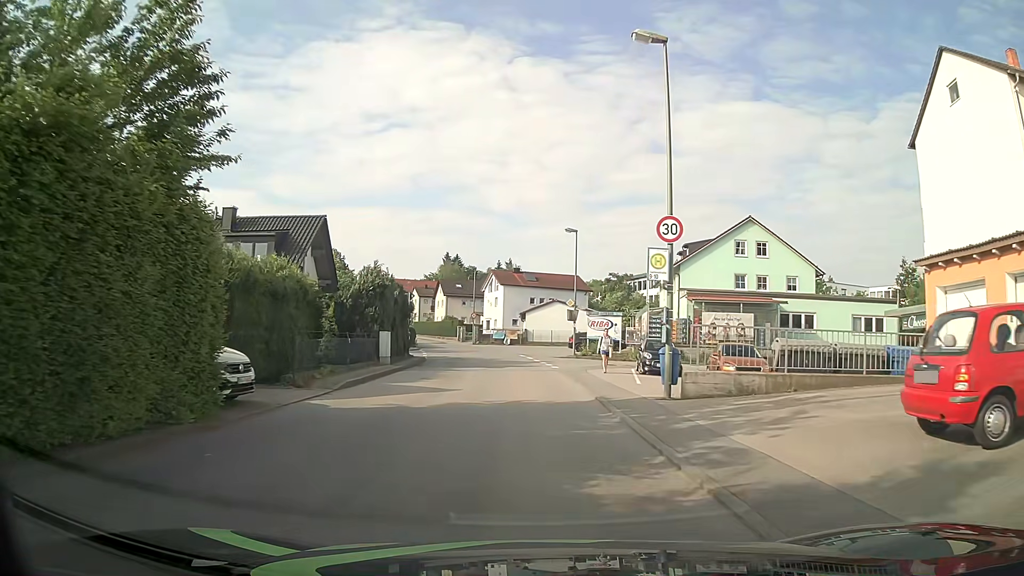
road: unclassified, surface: asphalt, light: Day
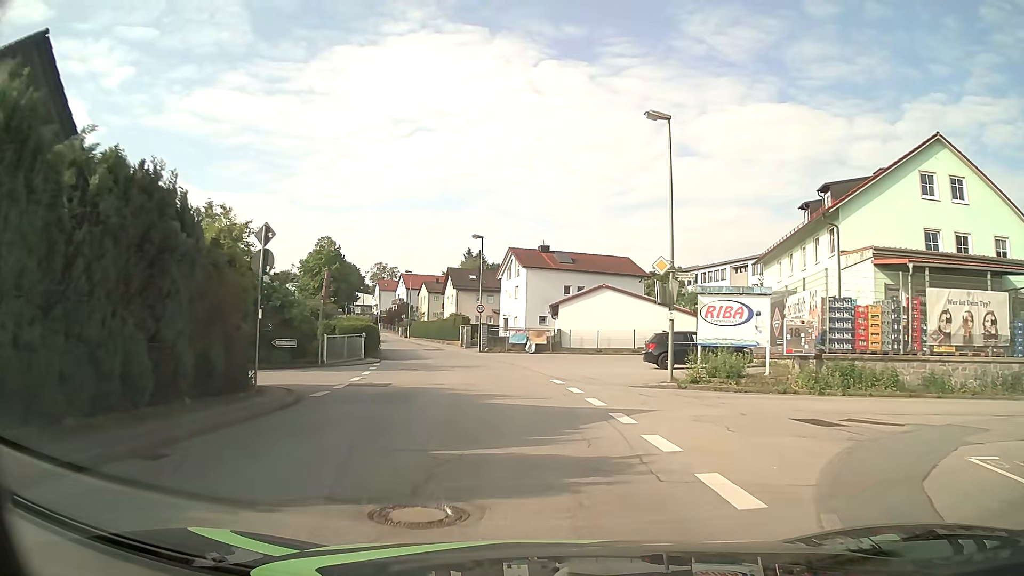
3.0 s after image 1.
(-0.5, +23.9) m; -3°
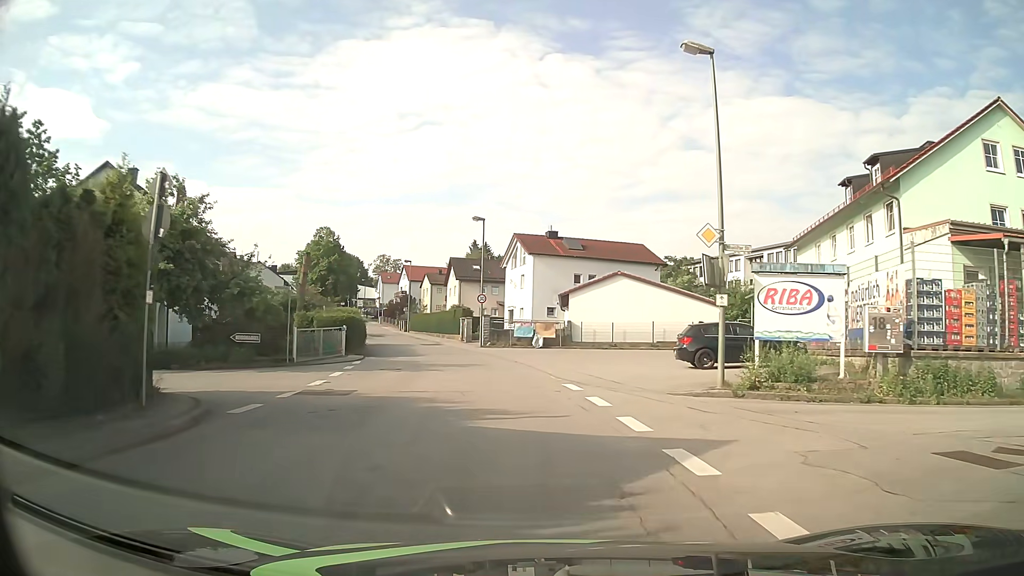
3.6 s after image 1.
(0.0, +4.8) m; 0°
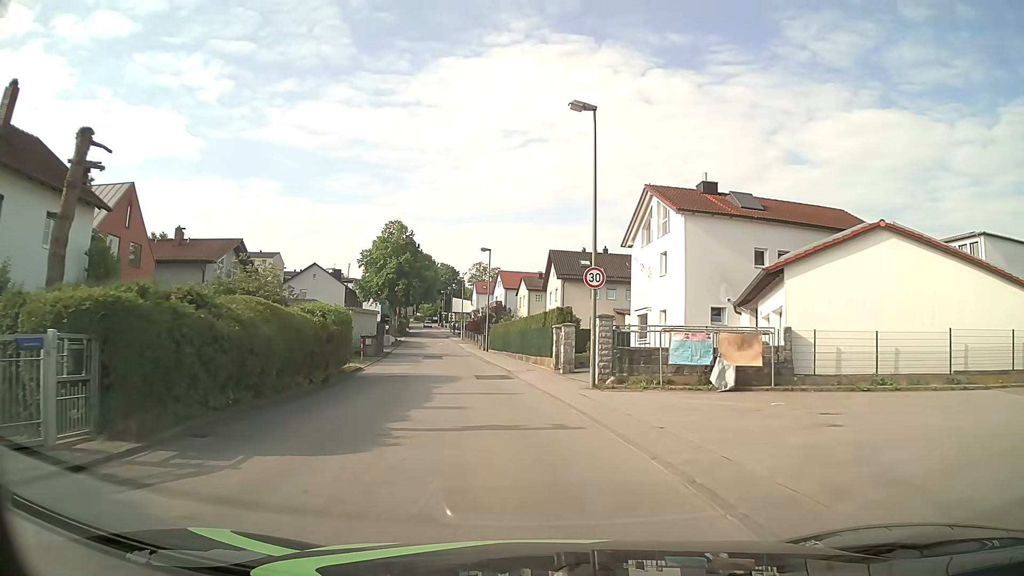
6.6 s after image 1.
(-1.9, +23.7) m; -10°
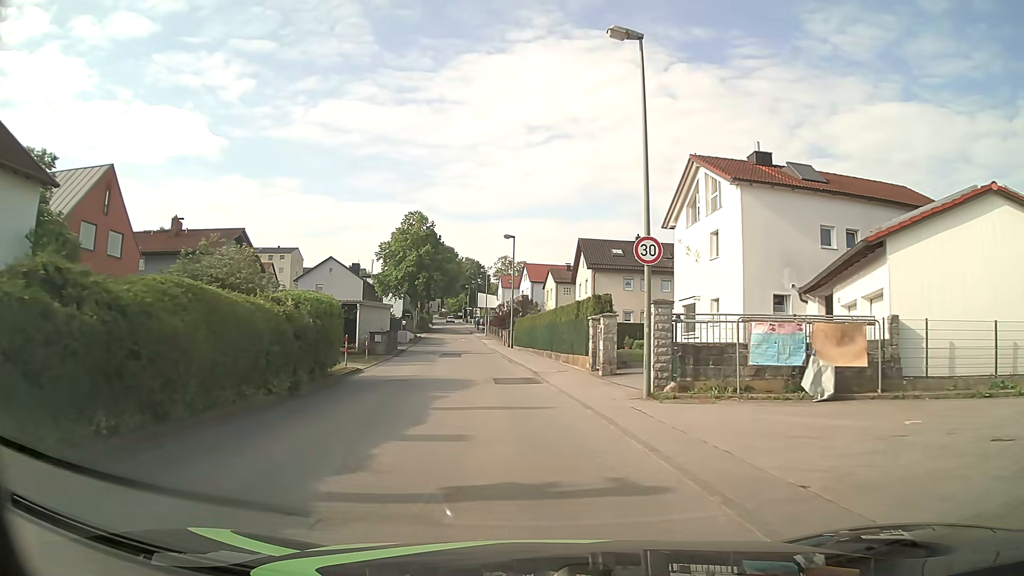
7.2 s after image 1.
(-0.1, +4.7) m; -2°
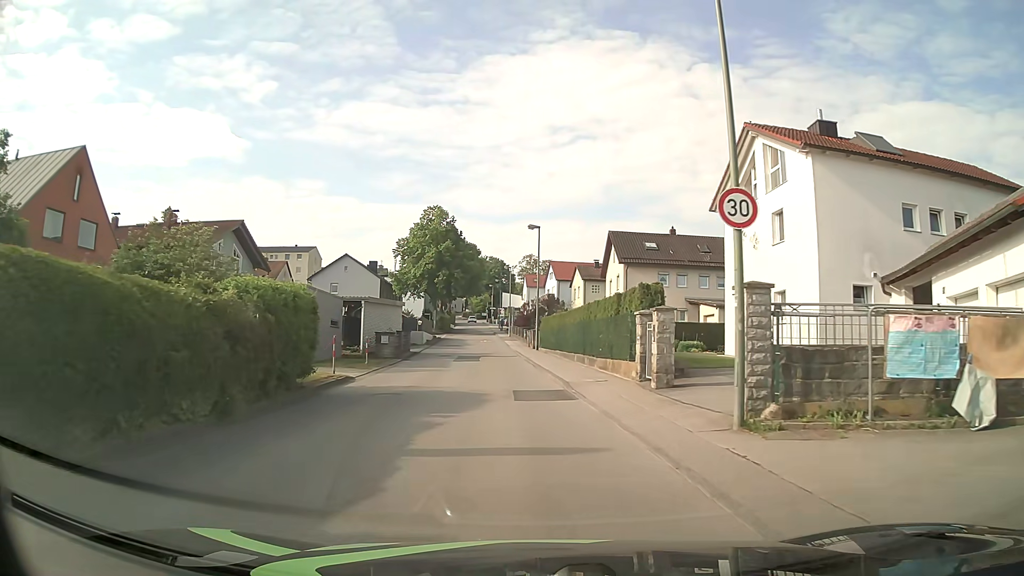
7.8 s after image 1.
(-0.1, +4.7) m; -2°
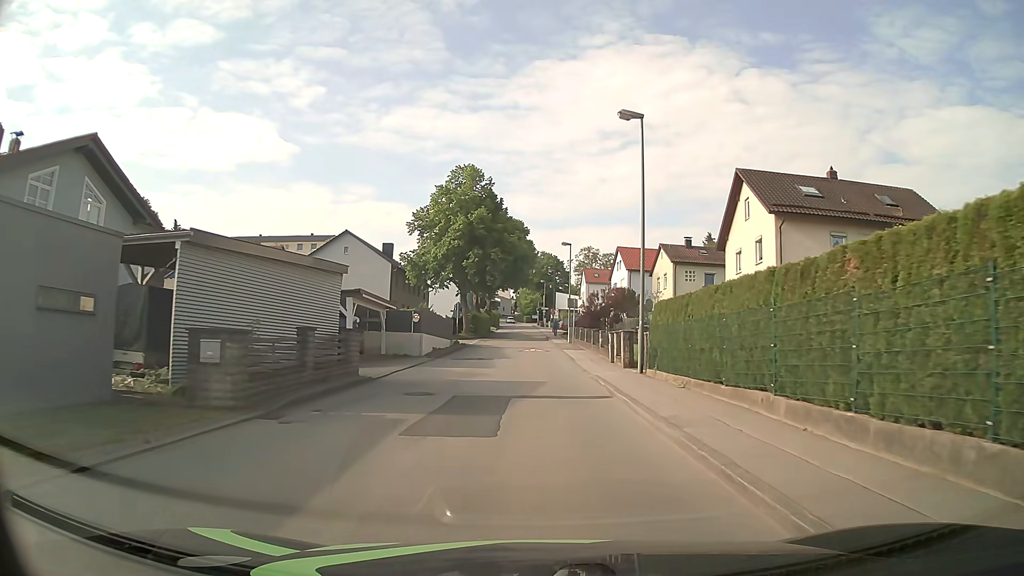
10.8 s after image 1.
(-1.4, +23.8) m; -4°
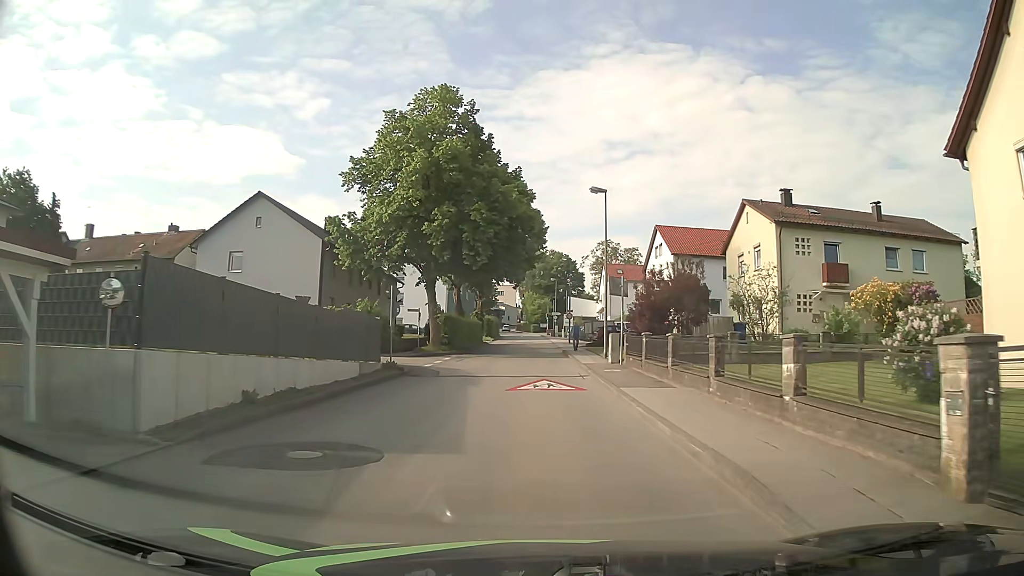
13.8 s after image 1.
(-0.2, +23.7) m; -1°
(0, +10) (0, +20) (0, +30) (0, +40) (0, +50) (0, +60) (0, +70) (0, +80) (-1, +90) (-1, +100) m
